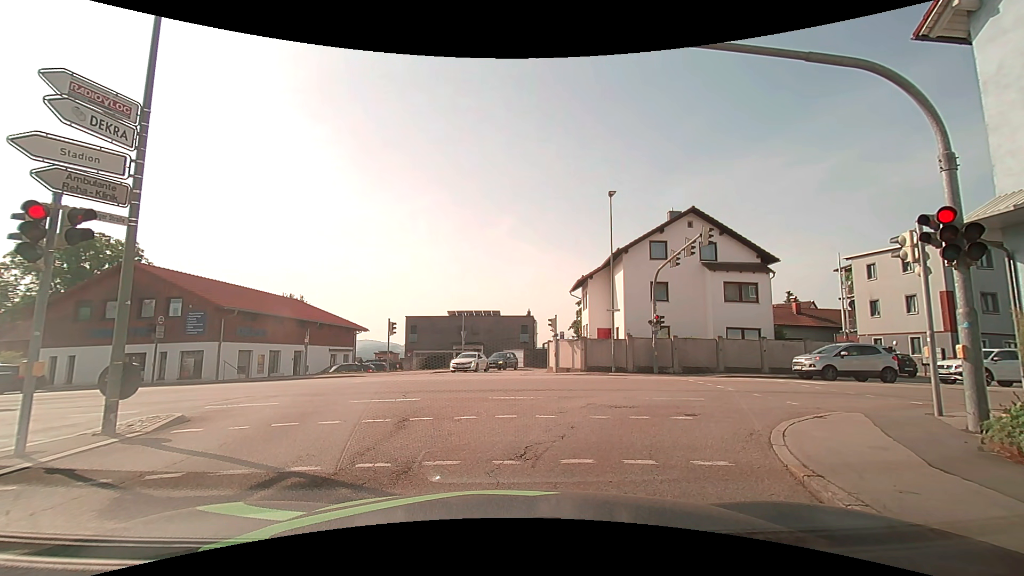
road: tertiary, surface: asphalt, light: Day
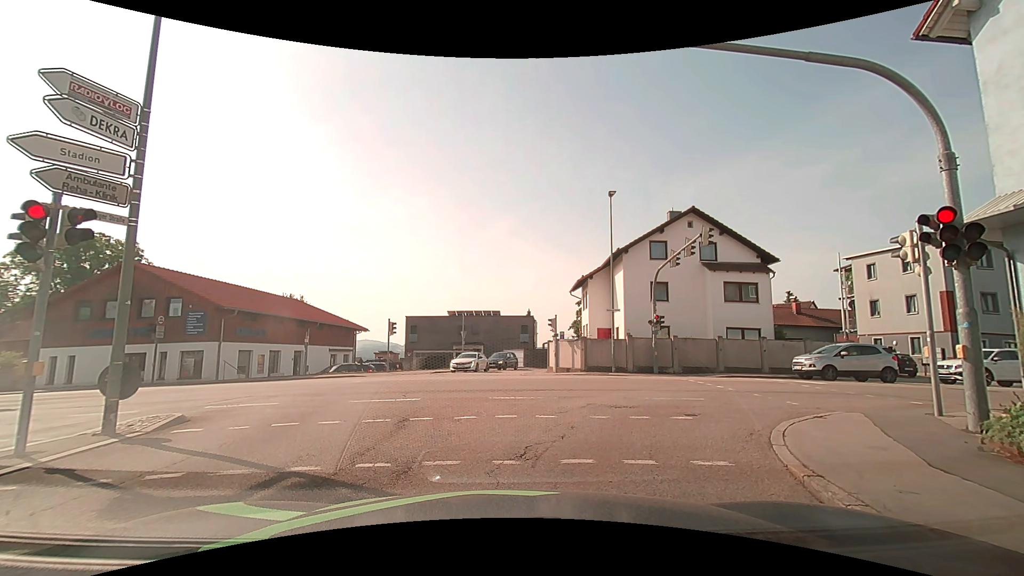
(0.0, 0.0) m; 0°
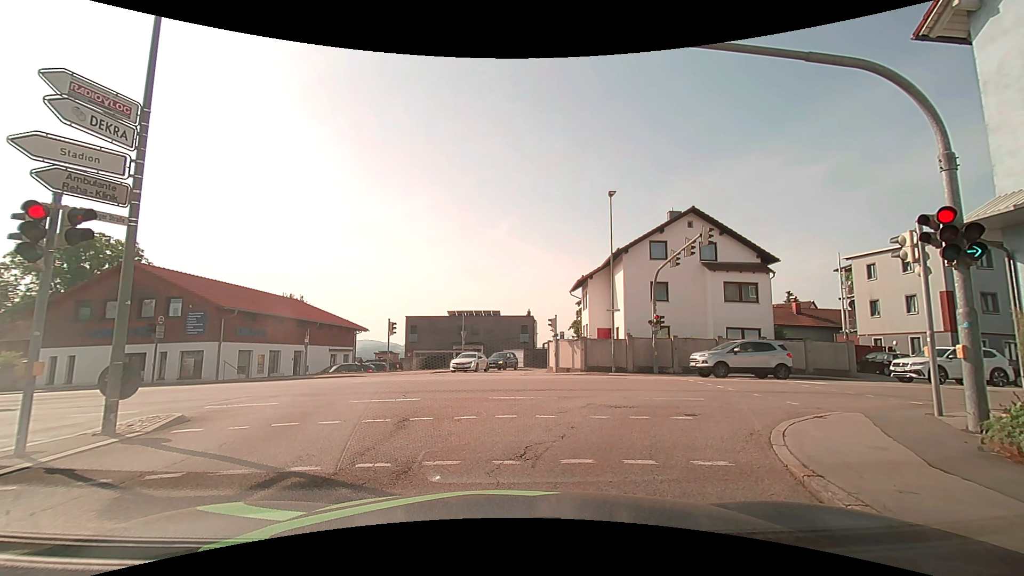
(0.0, 0.0) m; 0°
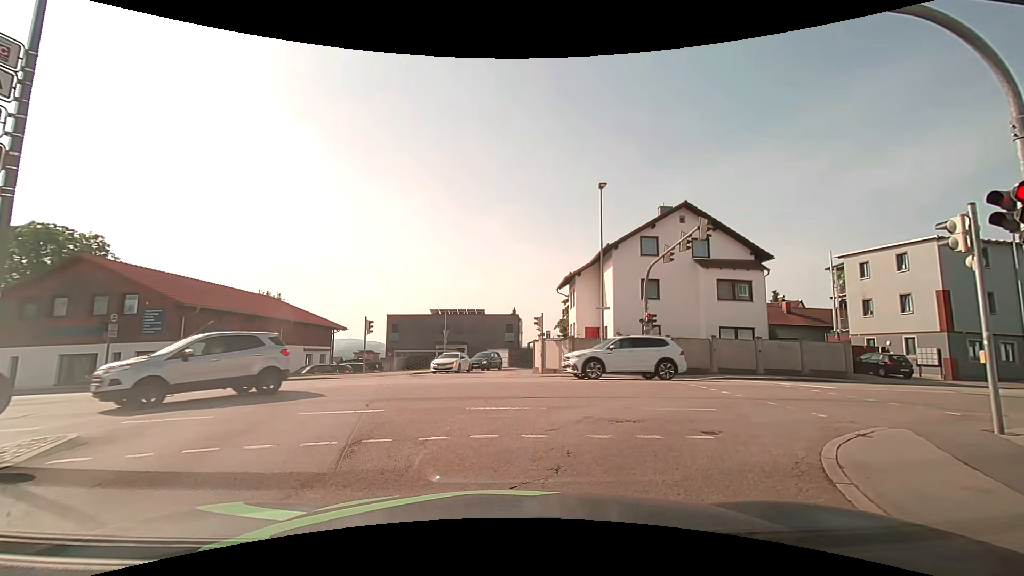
(0.0, +1.7) m; +3°
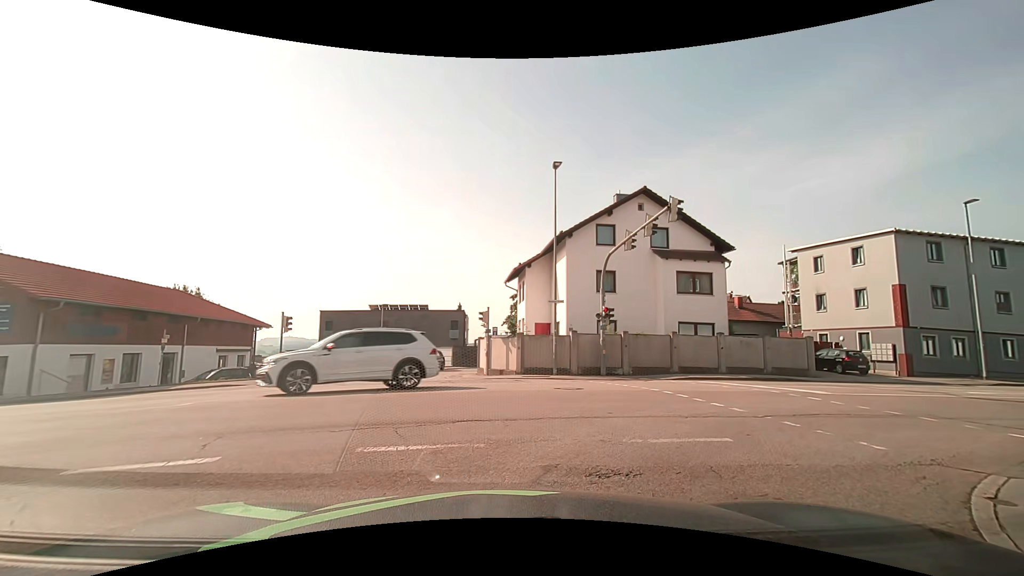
(+0.2, +3.4) m; +6°
(+3, +9) (+12, +13) (+22, +14) (+32, +16) (+42, +18) (+52, +20) (+61, +23) (+71, +25) (+81, +28) (+90, +31) m
